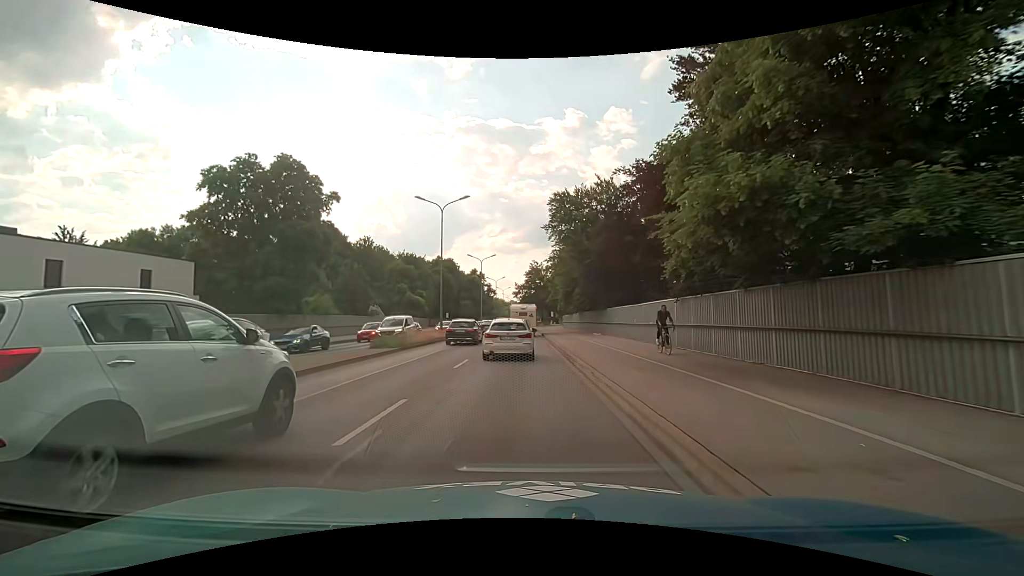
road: trunk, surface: asphalt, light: Day
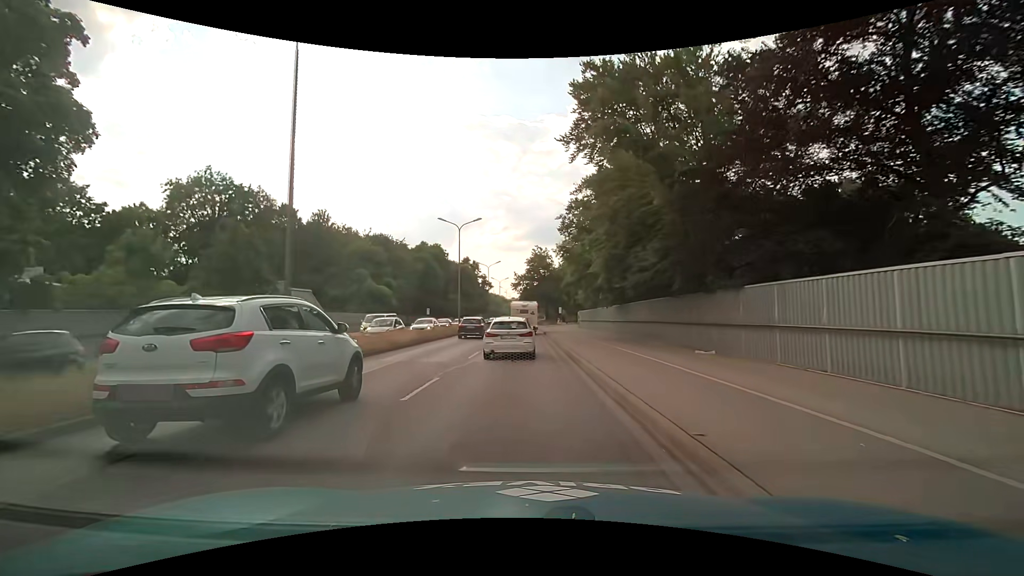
(-0.2, +24.1) m; 0°
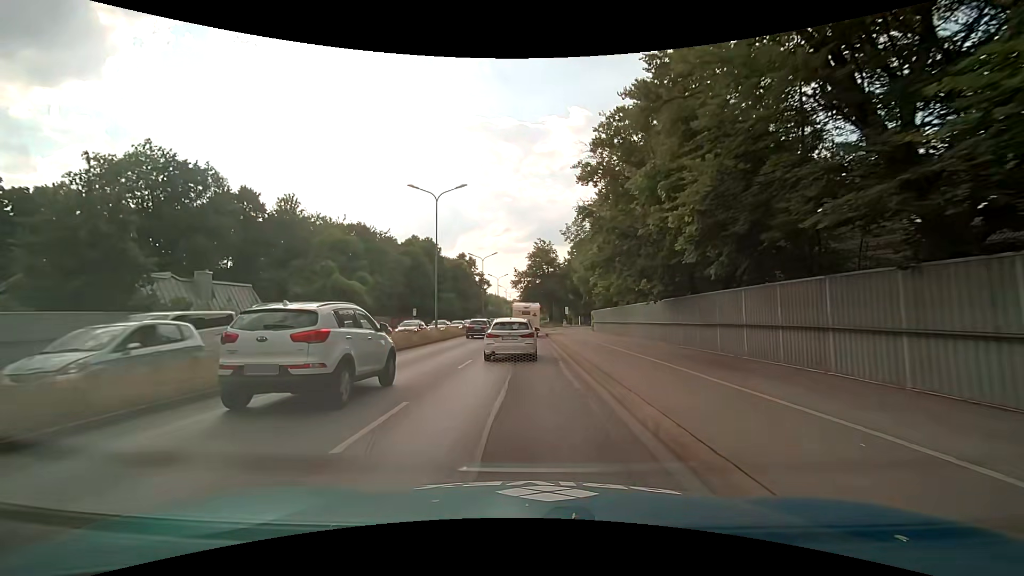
(0.0, +12.2) m; 0°
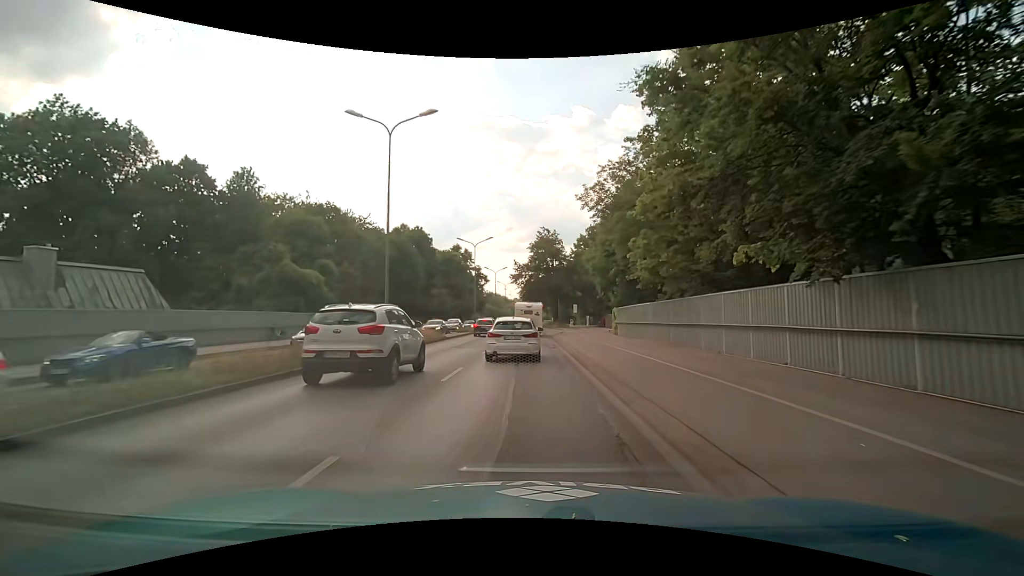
(-0.1, +12.2) m; 0°
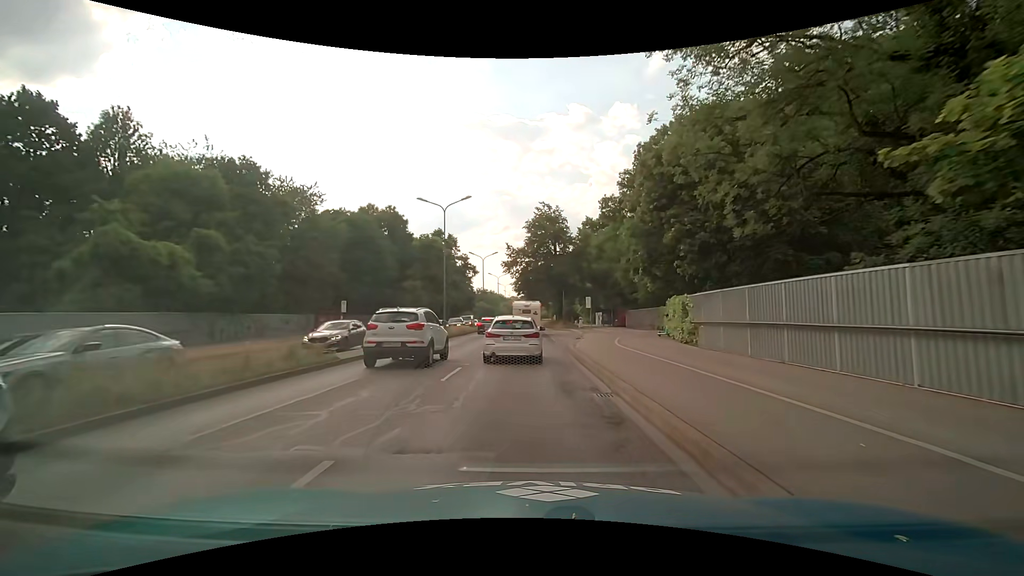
(-0.2, +18.2) m; 0°
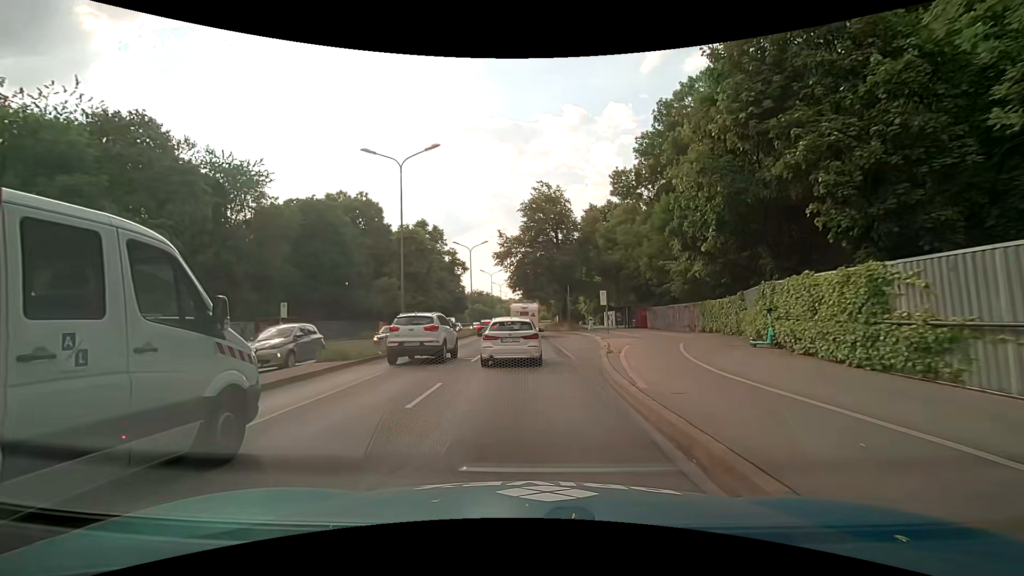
(0.0, +11.7) m; +1°
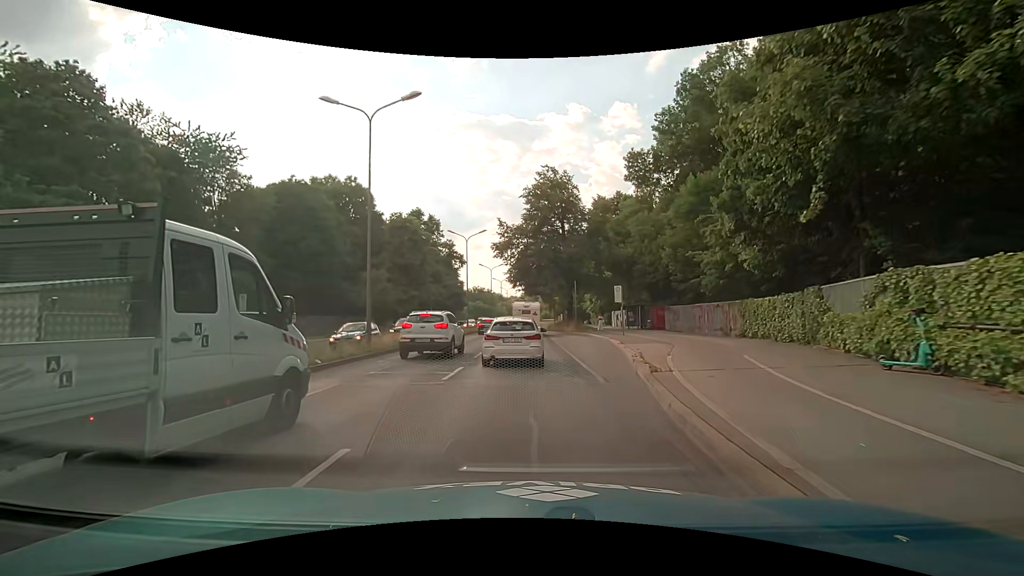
(-0.1, +5.7) m; 0°
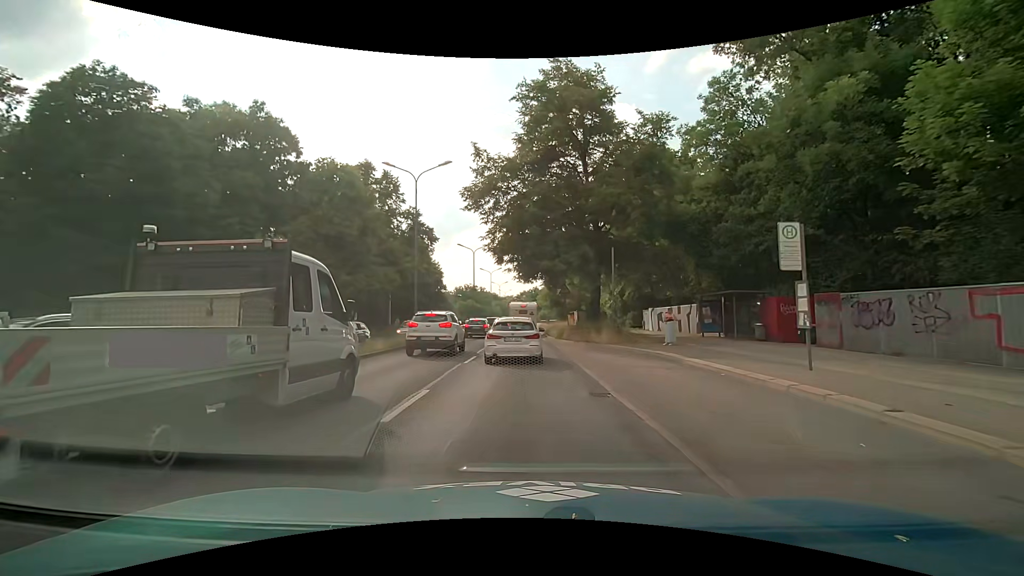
(-0.3, +22.4) m; 0°
